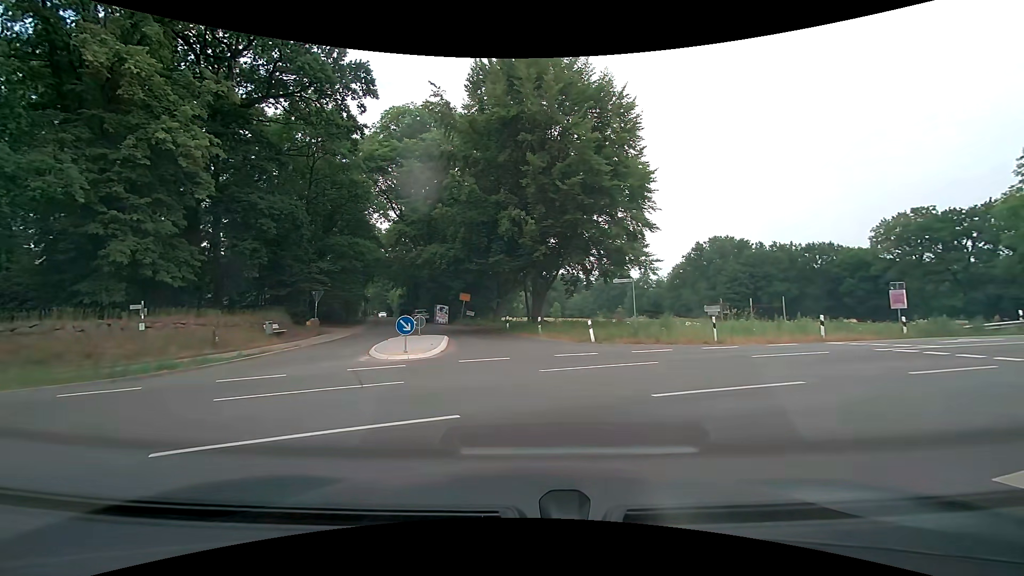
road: residential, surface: asphalt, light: Day
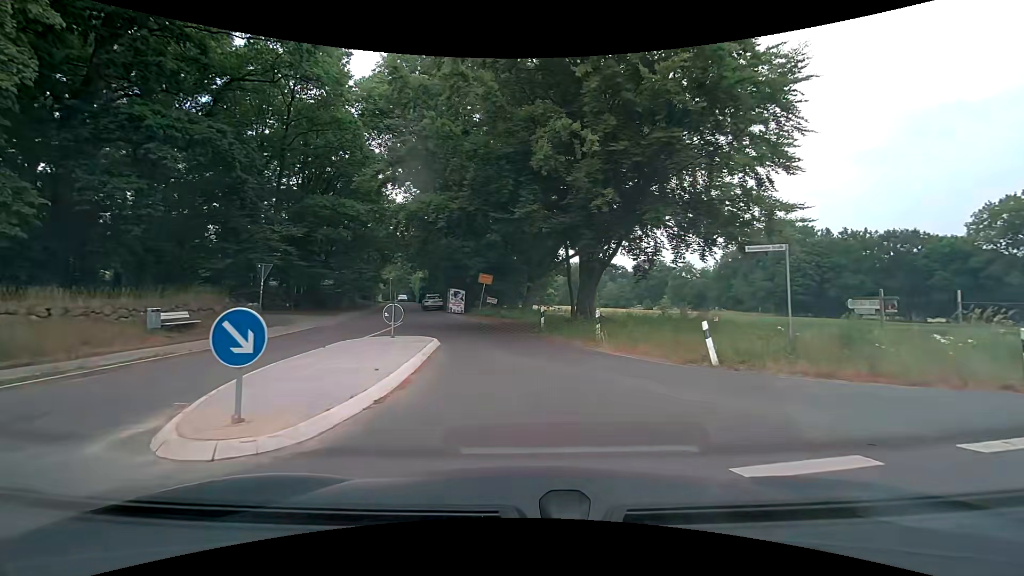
(-0.6, +11.4) m; -4°
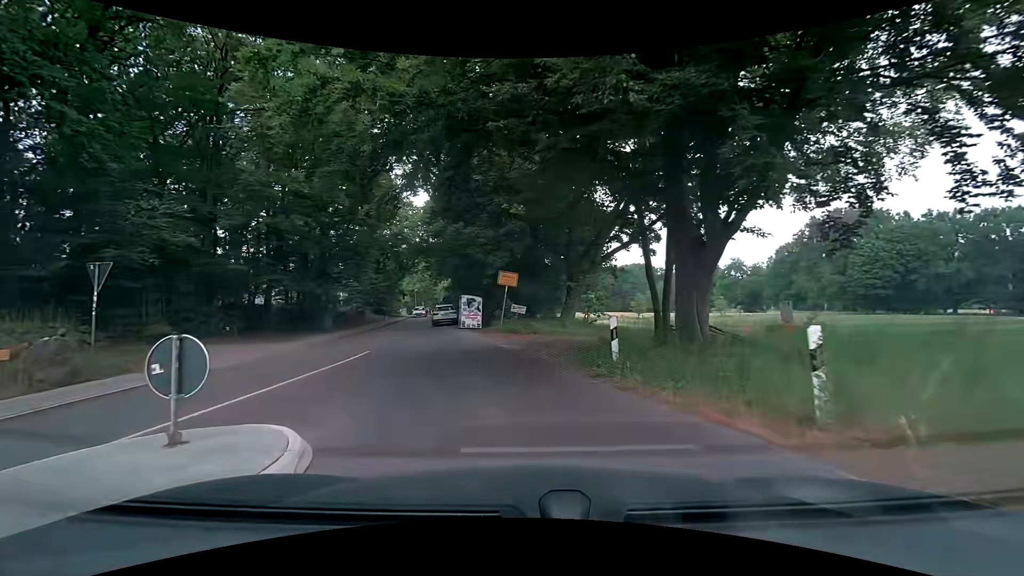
(-0.2, +10.7) m; -4°
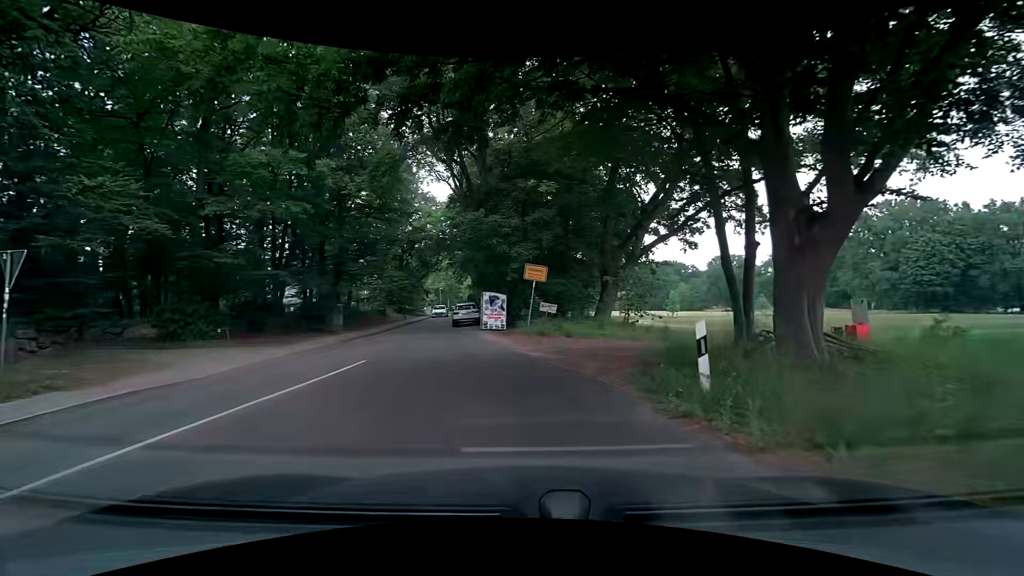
(-0.1, +3.3) m; -3°
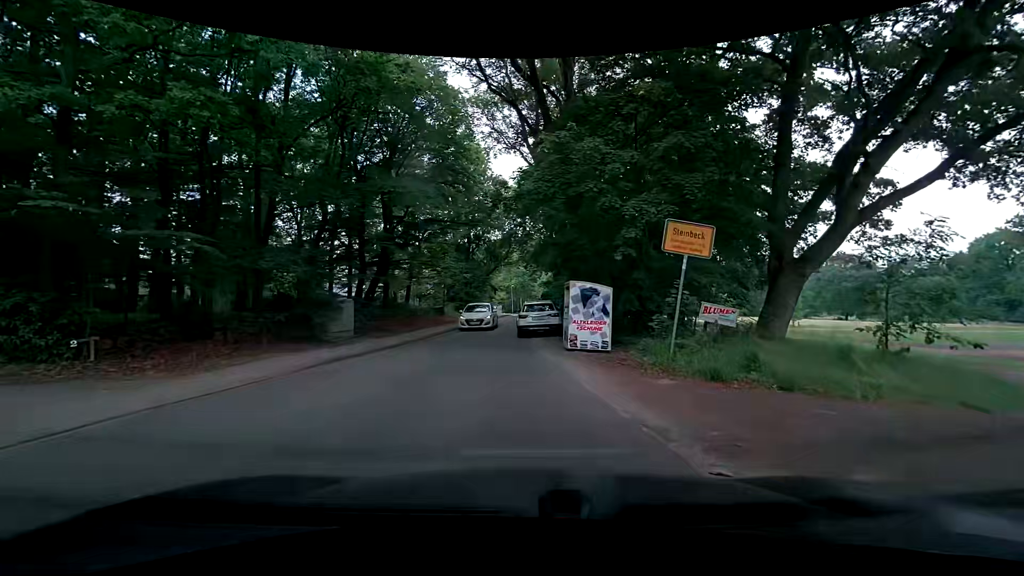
(-1.0, +10.9) m; -8°
